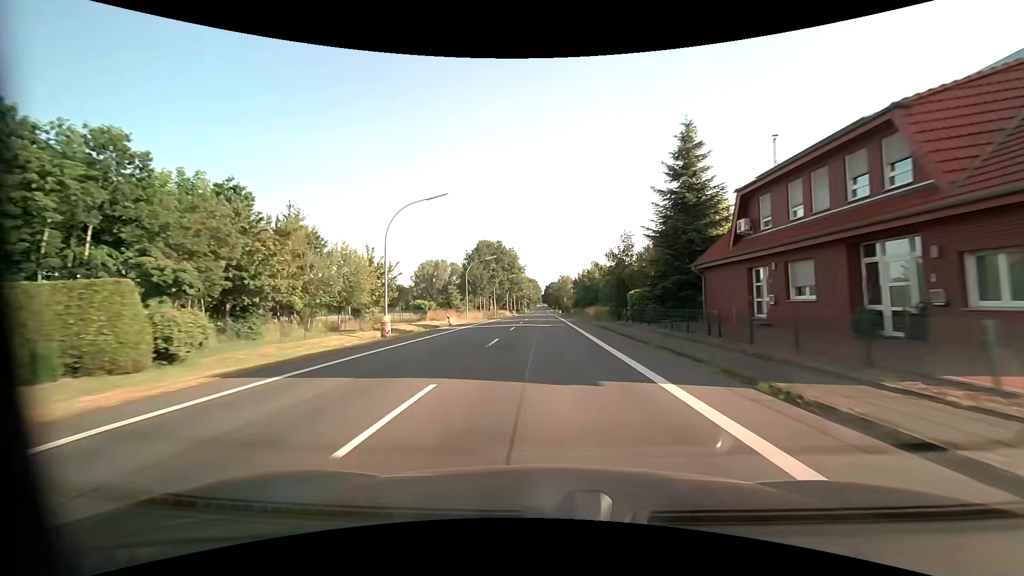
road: primary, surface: asphalt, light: Day
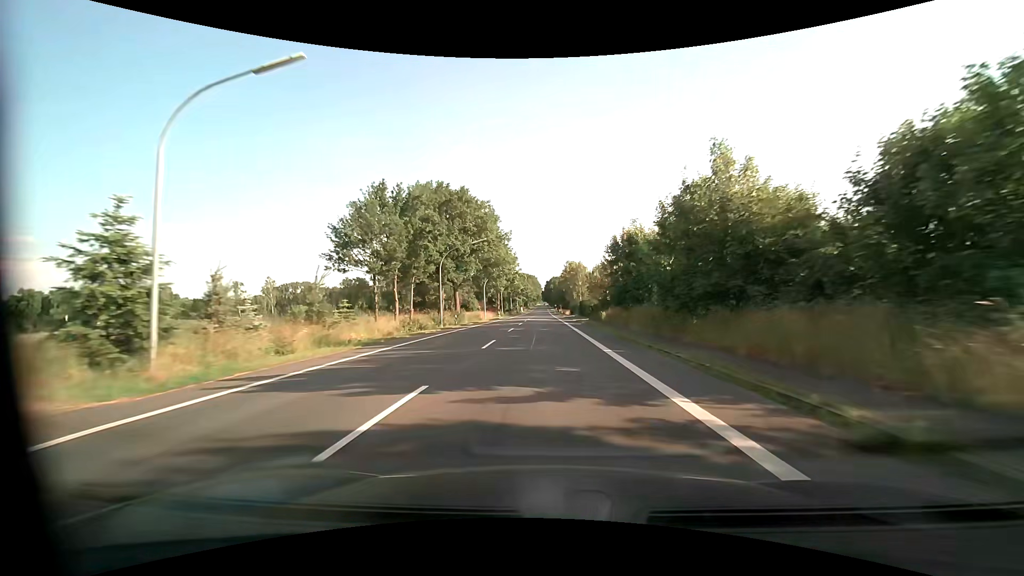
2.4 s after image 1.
(0.0, +48.2) m; 0°
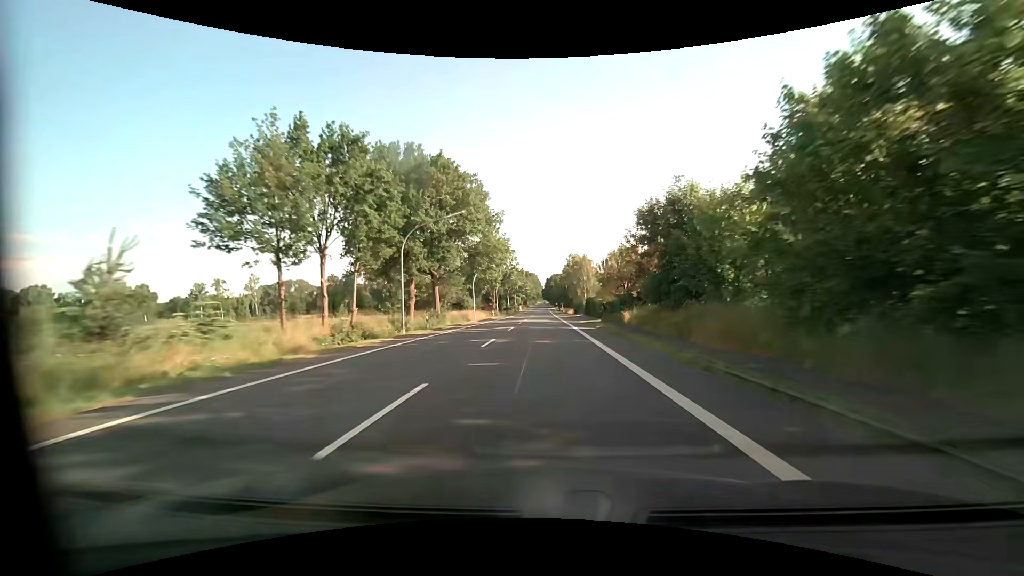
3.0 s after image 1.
(0.0, +12.0) m; 0°
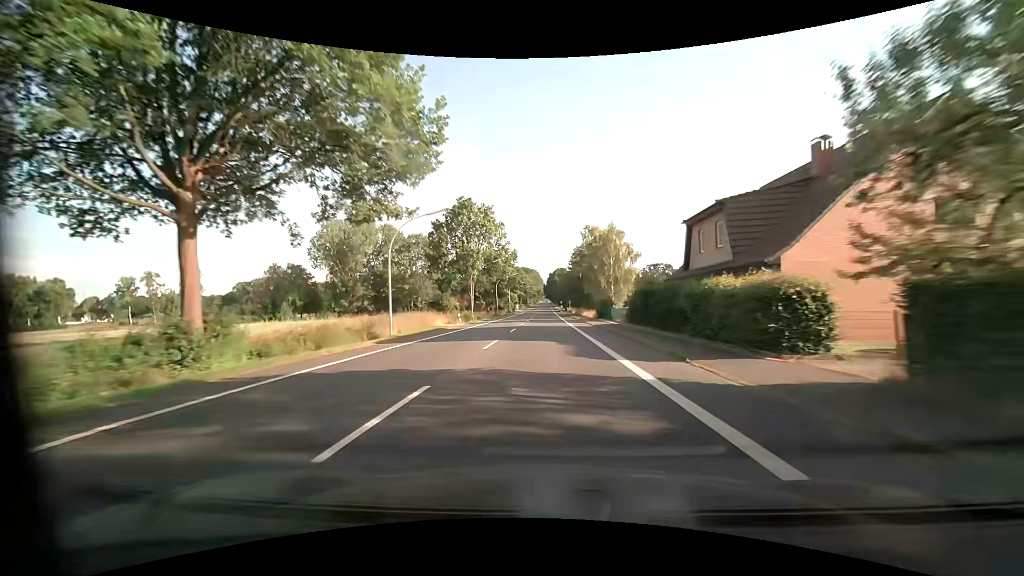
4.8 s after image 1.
(-0.1, +36.1) m; 0°
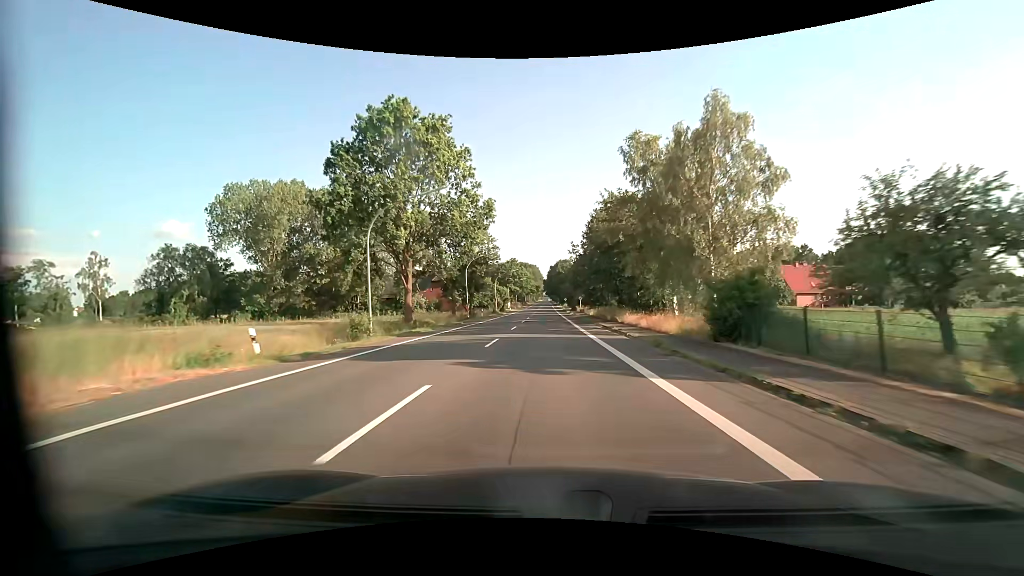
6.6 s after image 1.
(-0.1, +36.1) m; 0°
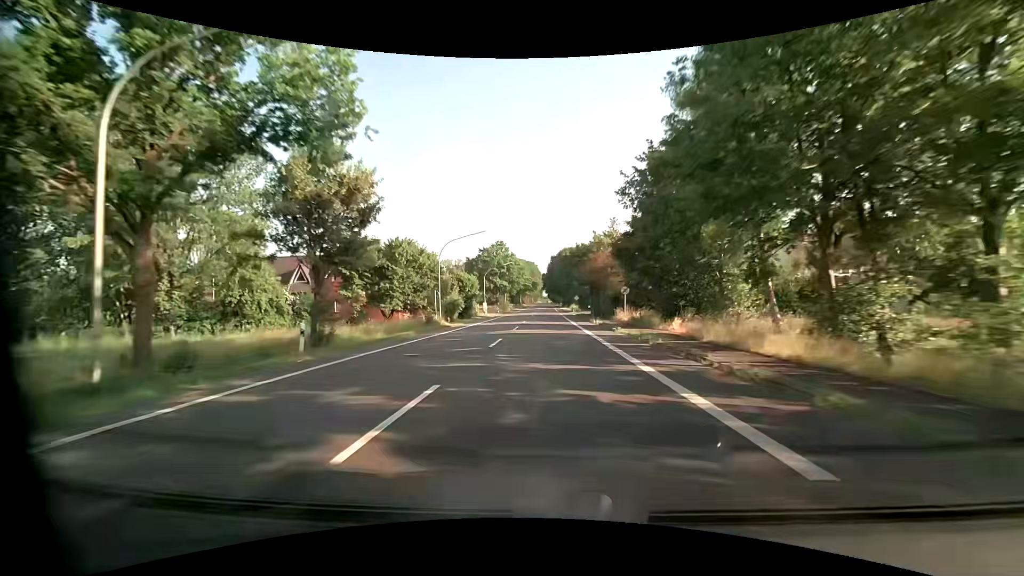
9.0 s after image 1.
(-0.1, +48.1) m; 0°
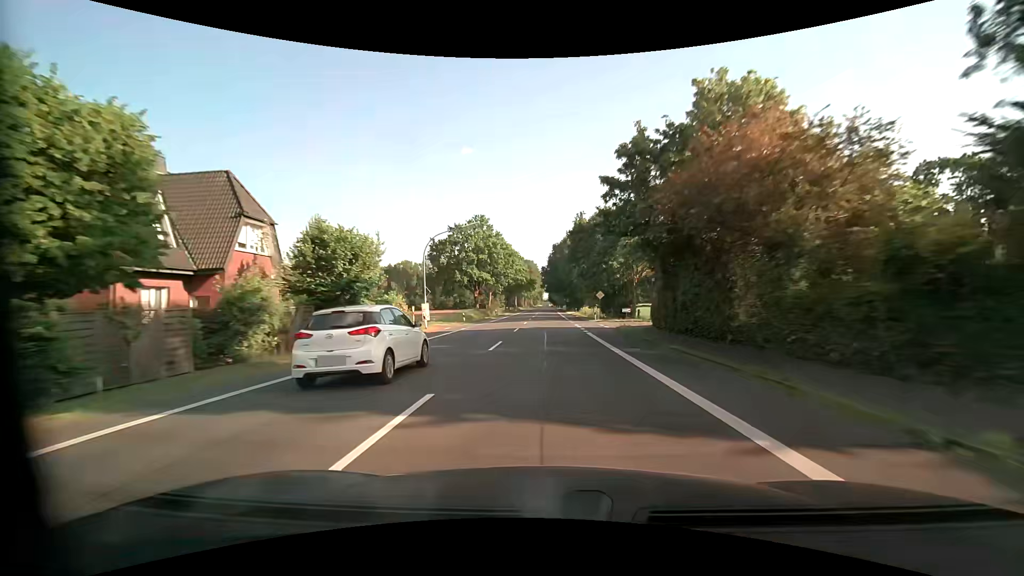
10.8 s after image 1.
(-0.1, +36.9) m; 0°
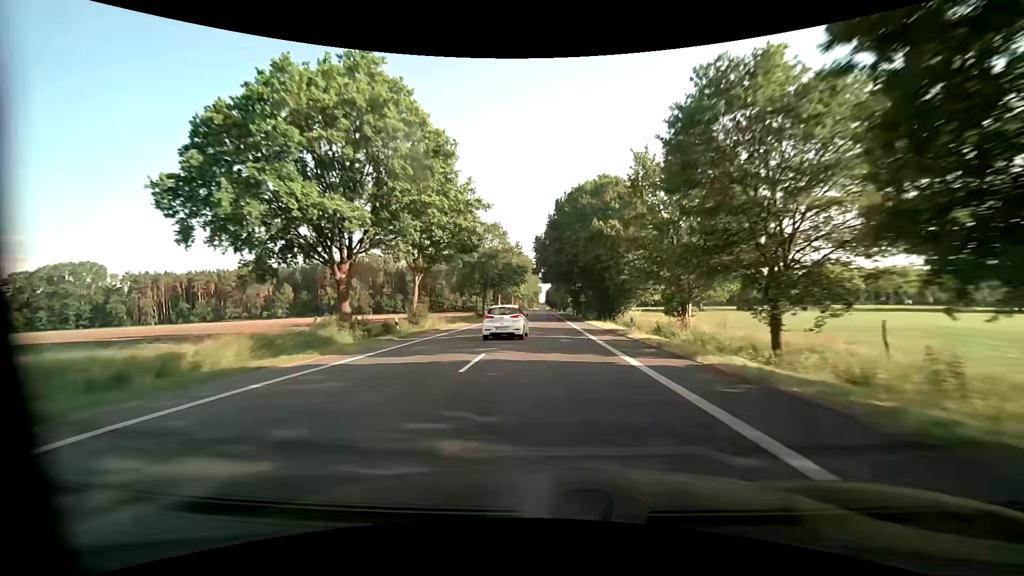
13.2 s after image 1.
(+0.1, +53.7) m; 0°
(0, +10) (0, +20) (0, +30) (0, +40) (0, +50) (0, +60) (0, +70) (0, +80) (0, +90) (0, +100) m
